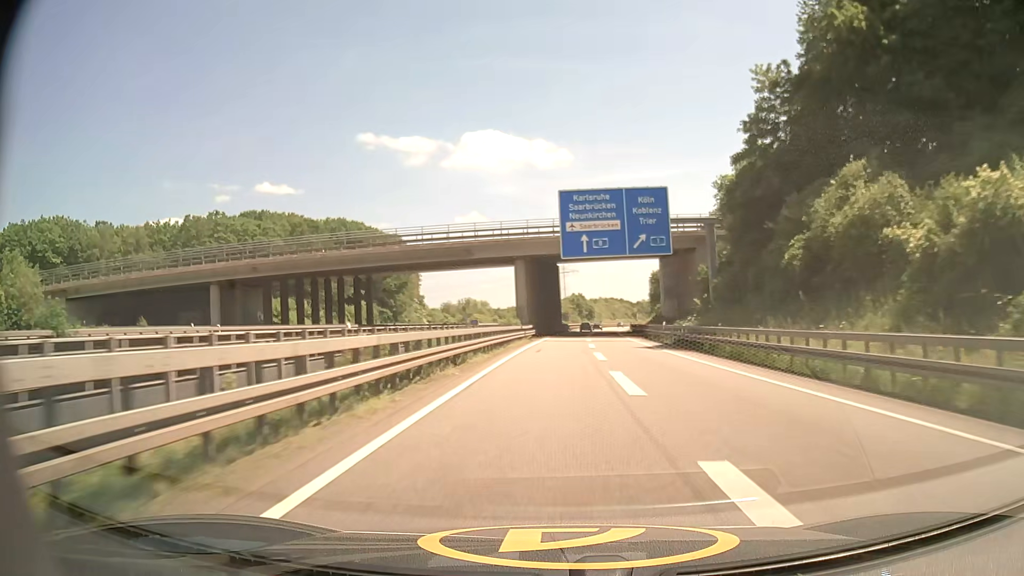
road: motorway_link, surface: asphalt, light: Day
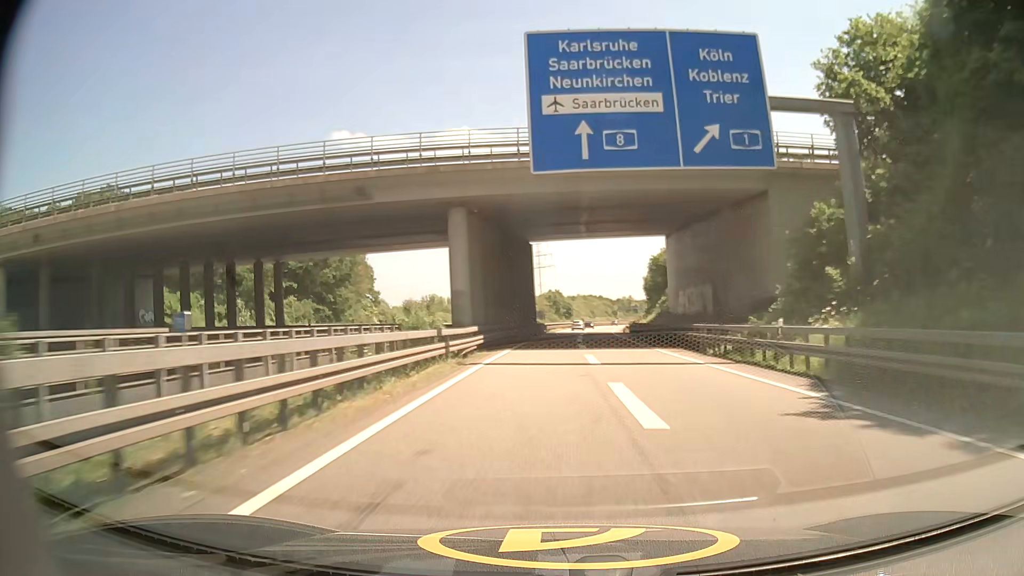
(+0.5, +27.8) m; +2°
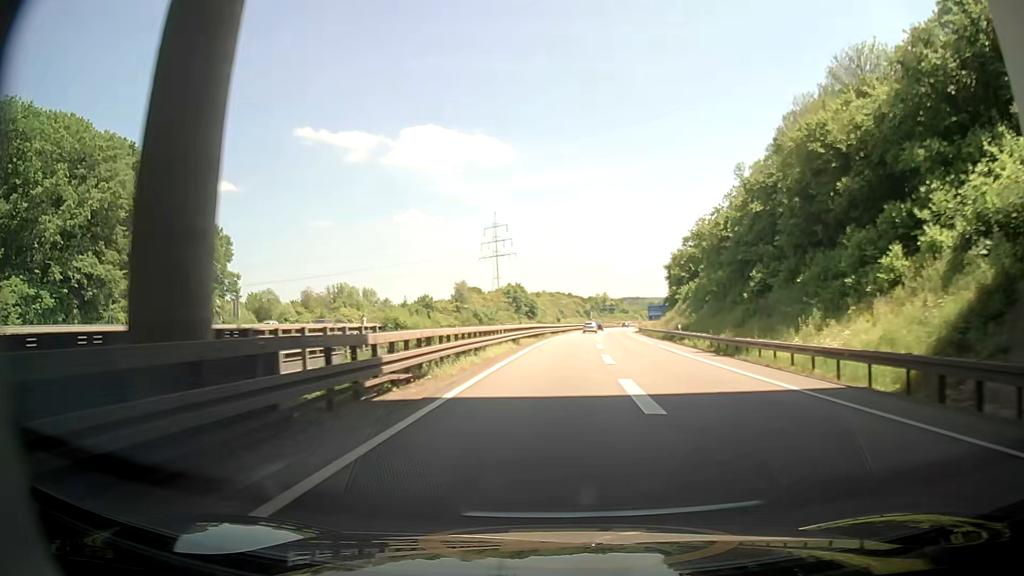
(+0.3, +70.6) m; 0°
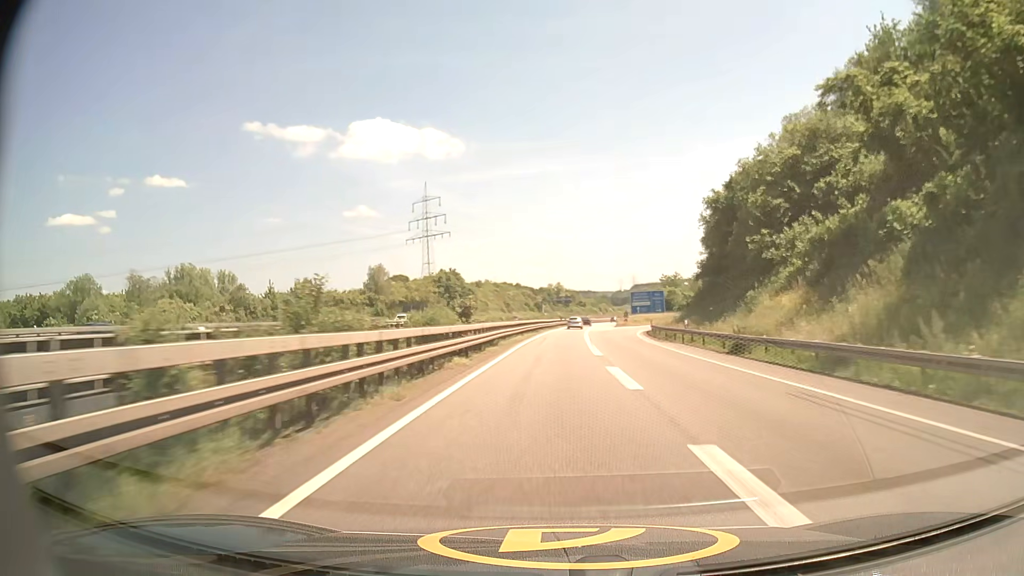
(+5.3, +56.6) m; +8°
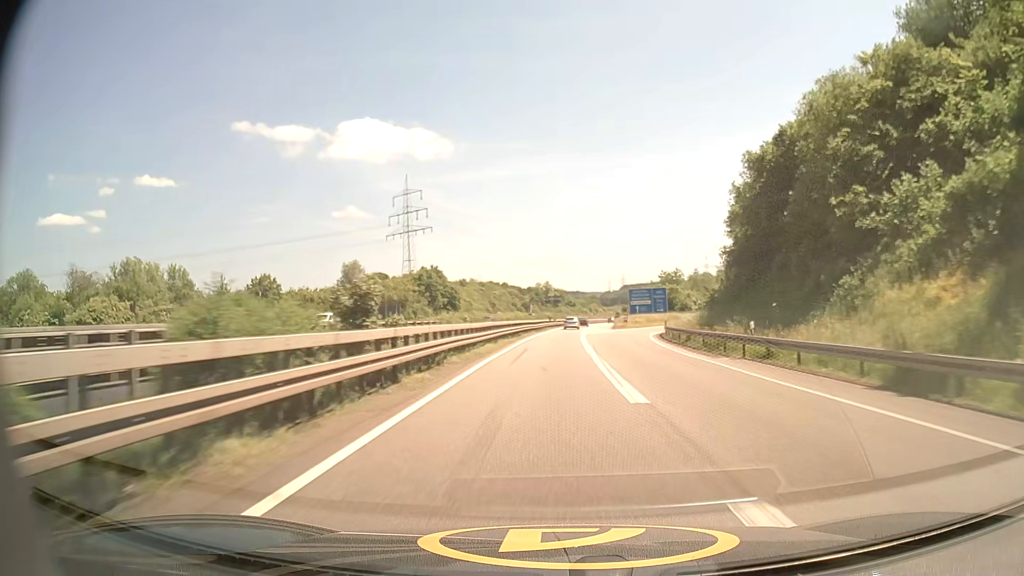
(+0.1, +14.1) m; +1°
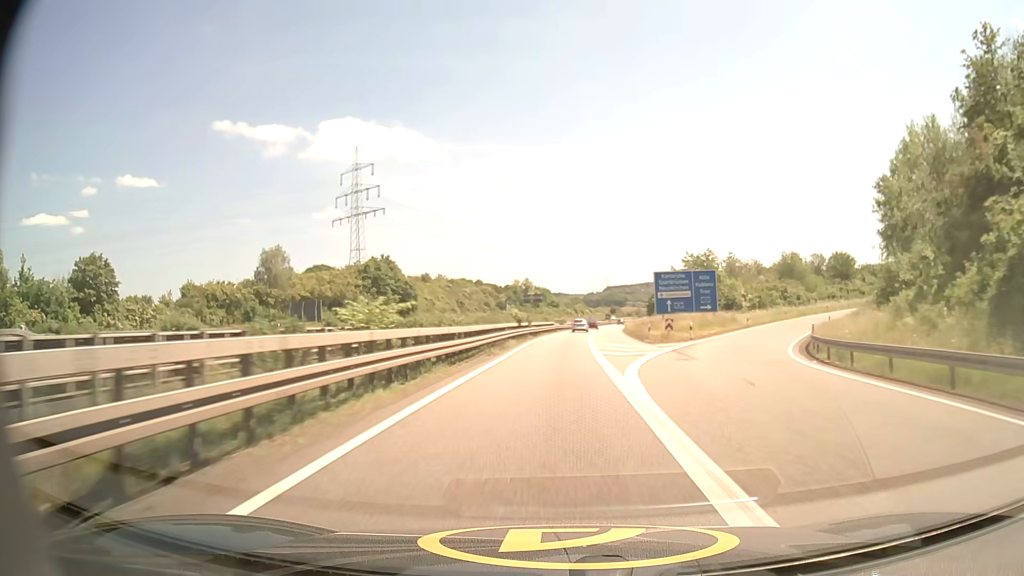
(+0.7, +42.0) m; +1°
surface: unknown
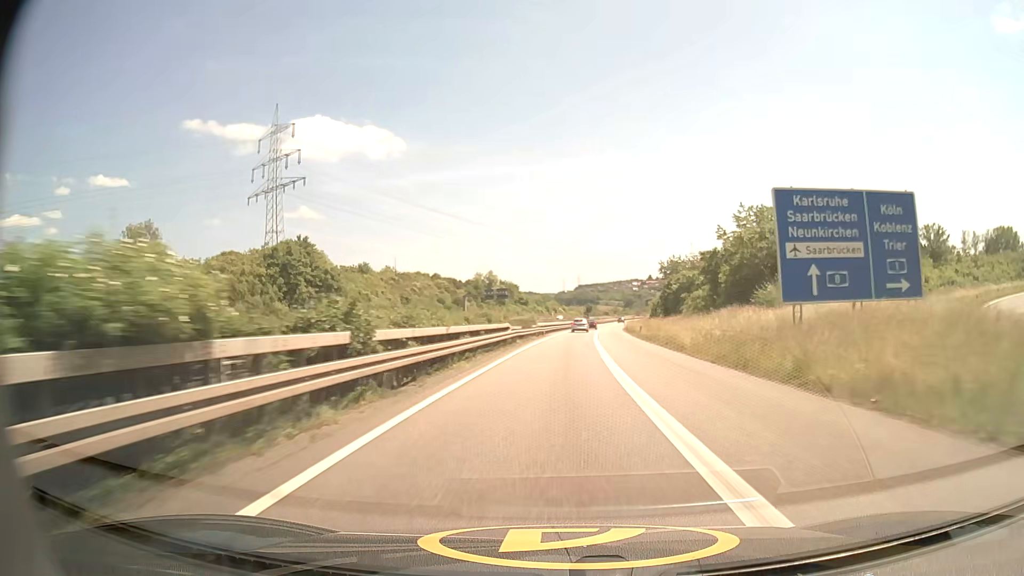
(+0.9, +40.7) m; +3°
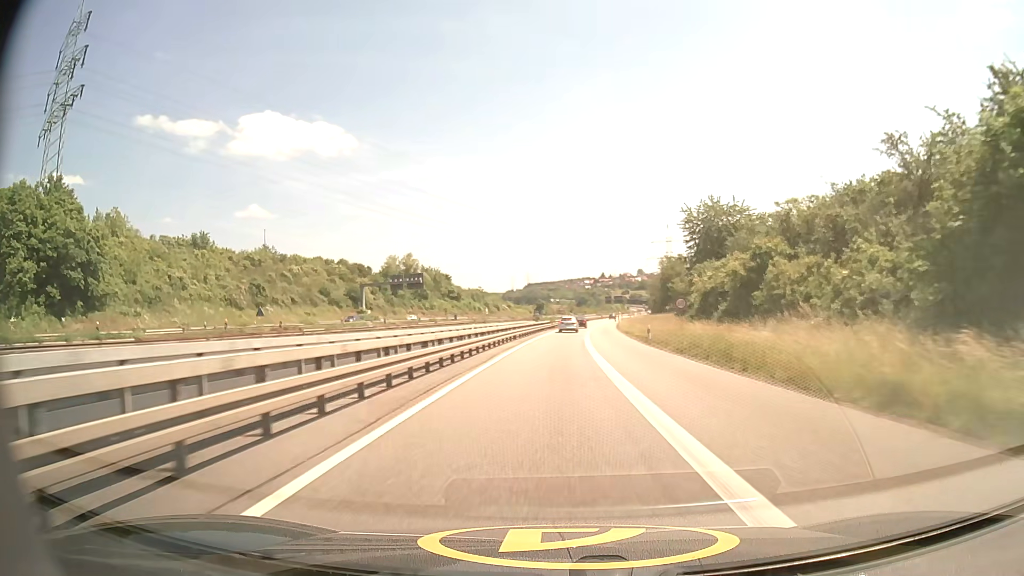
(+2.6, +64.4) m; +4°
(0, +10) (0, +20) (0, +30) (+1, +40) (+1, +50) (+1, +60) (+2, +70) (+3, +80) (+4, +90) (+4, +100) m
